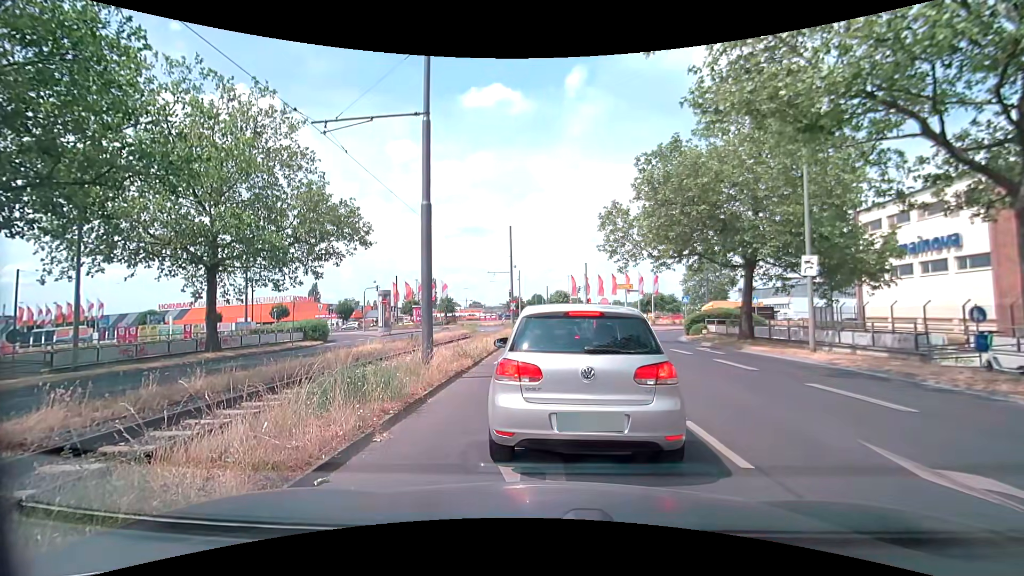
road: secondary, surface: asphalt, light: Day
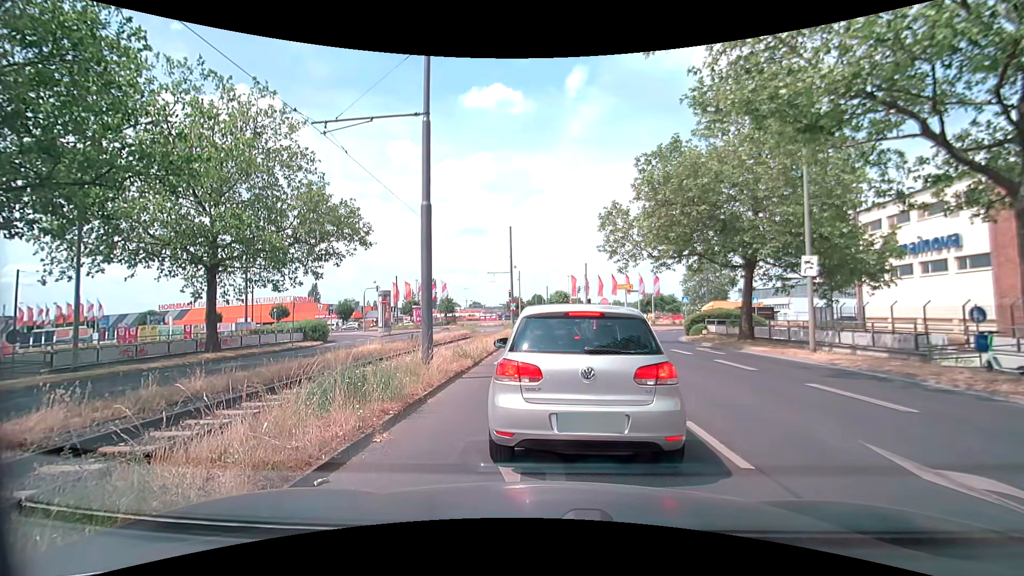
(0.0, 0.0) m; 0°
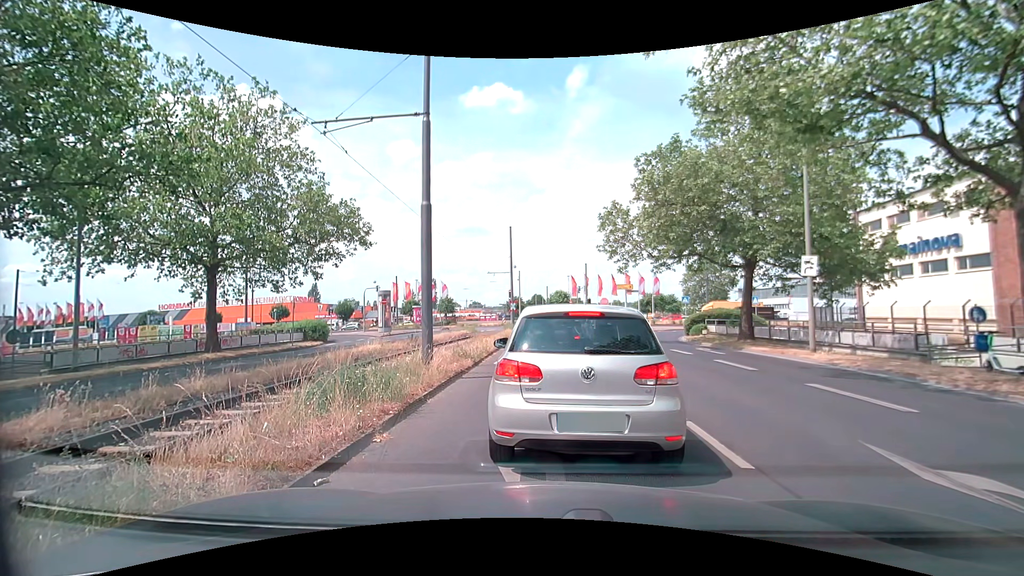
(0.0, 0.0) m; 0°
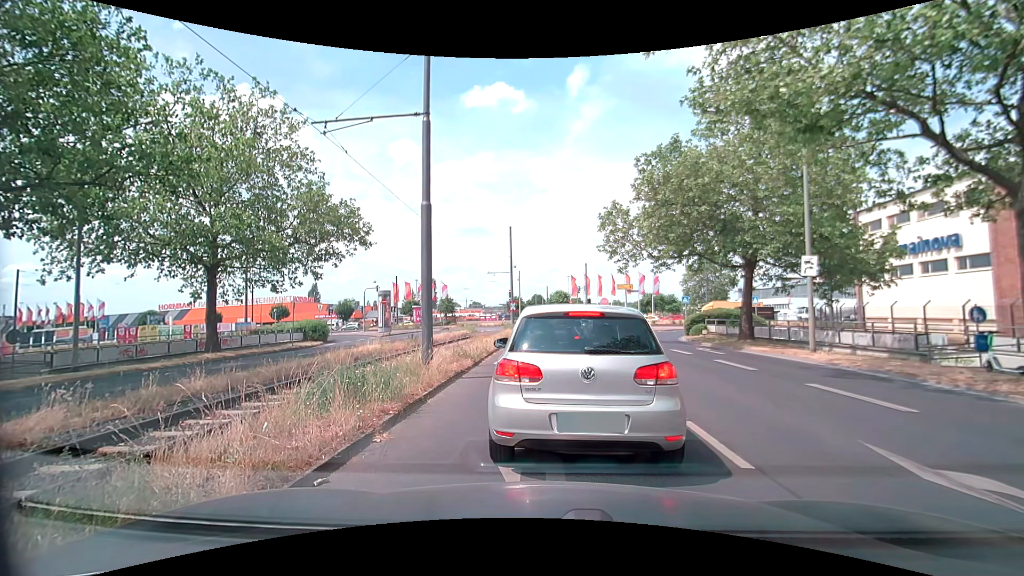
(0.0, 0.0) m; 0°
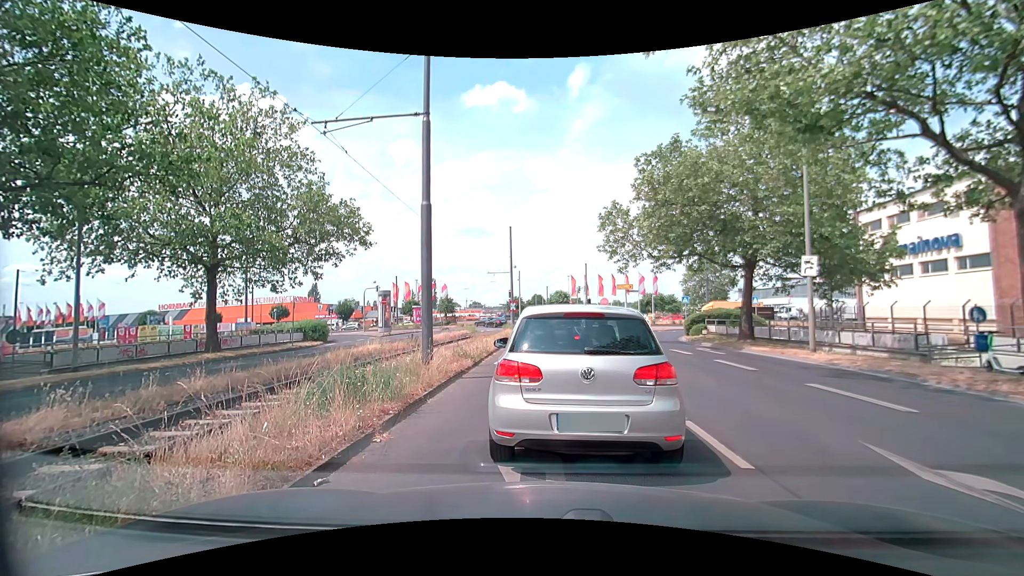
(0.0, 0.0) m; 0°
